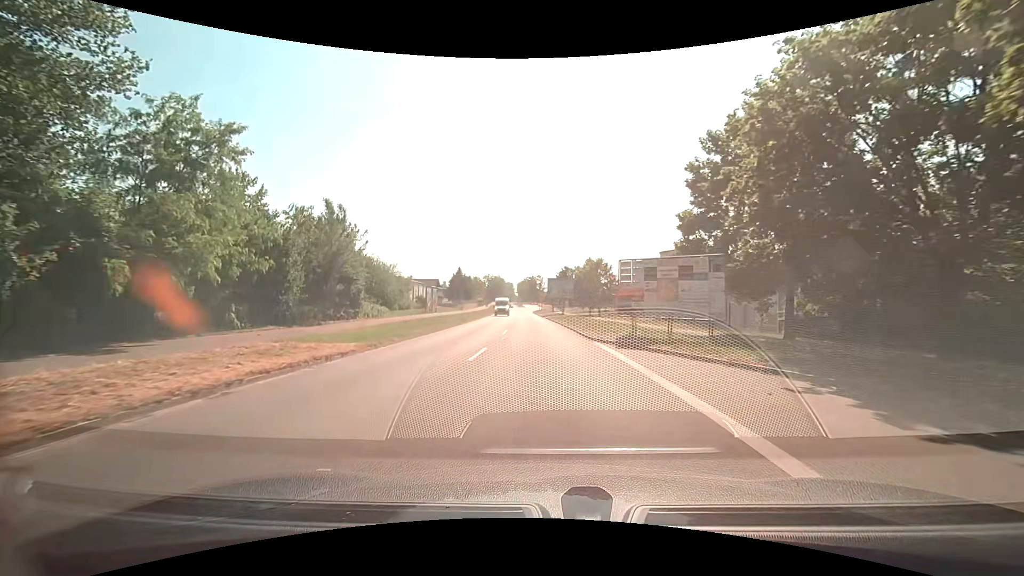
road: secondary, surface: asphalt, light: Day
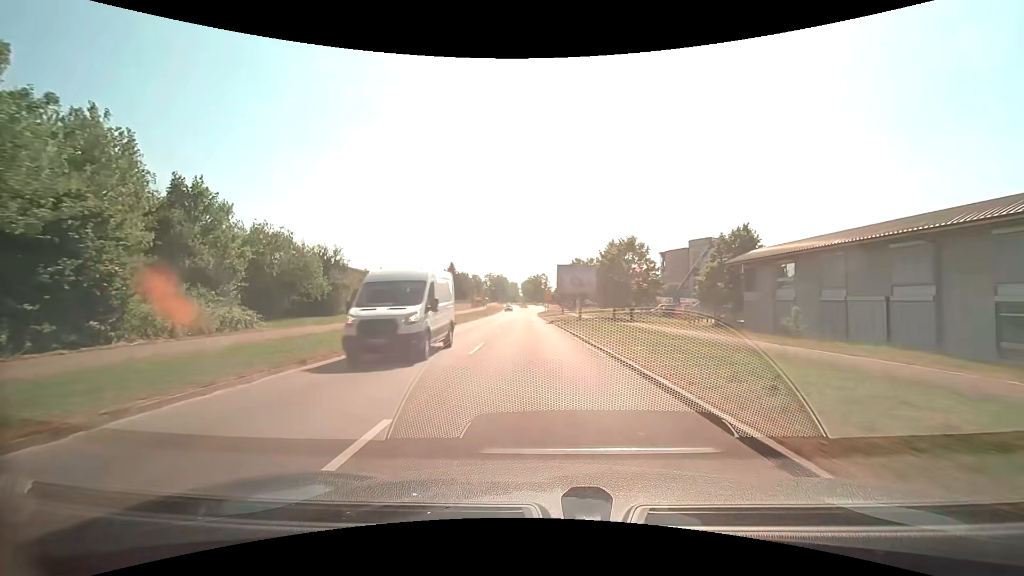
(-0.3, +22.5) m; -1°
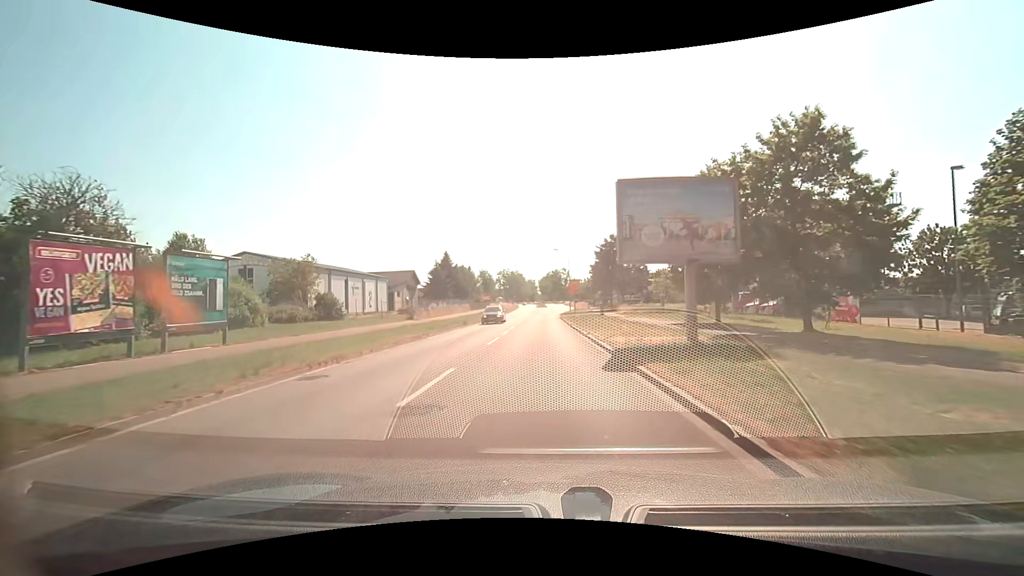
(-0.5, +31.2) m; -2°
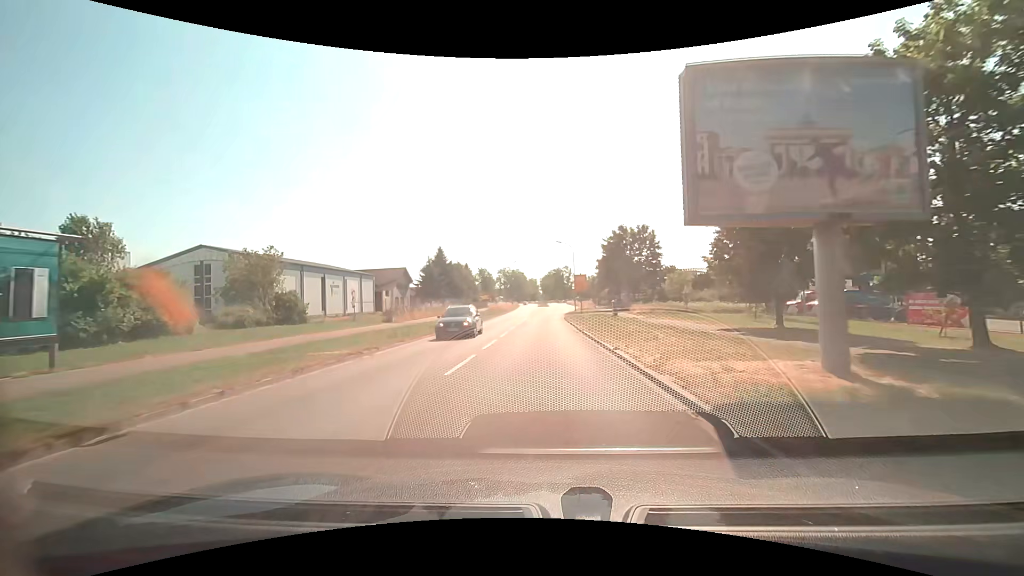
(0.0, +7.8) m; -1°
(0, +10) (0, +20) (0, +30) (0, +40) (0, +50) (+1, +60) (+1, +70) (+2, +80) (+4, +90) (+6, +100) m
